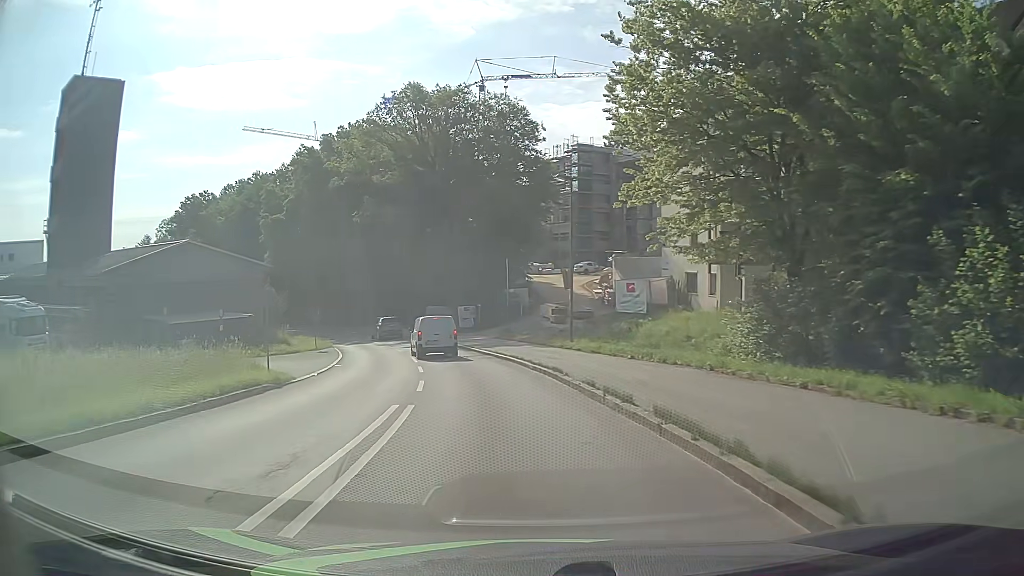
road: tertiary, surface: asphalt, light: Day
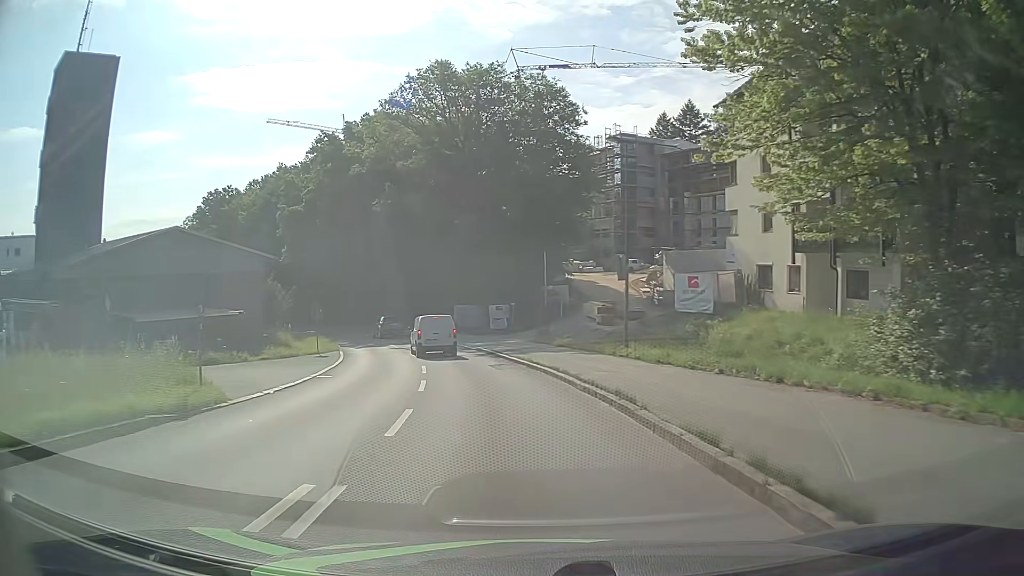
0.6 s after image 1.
(-0.2, +6.7) m; -3°
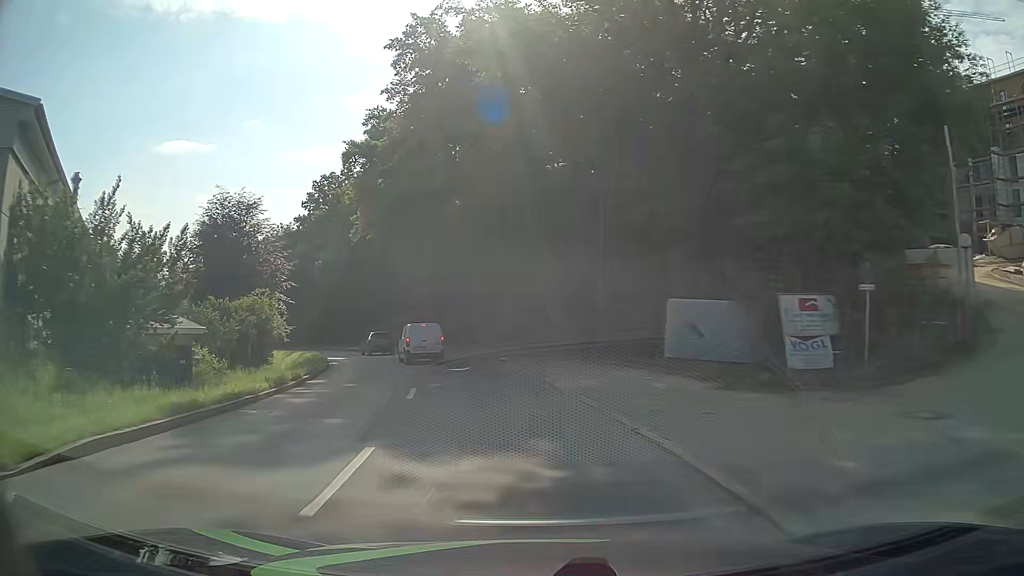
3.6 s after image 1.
(-4.7, +34.0) m; -16°
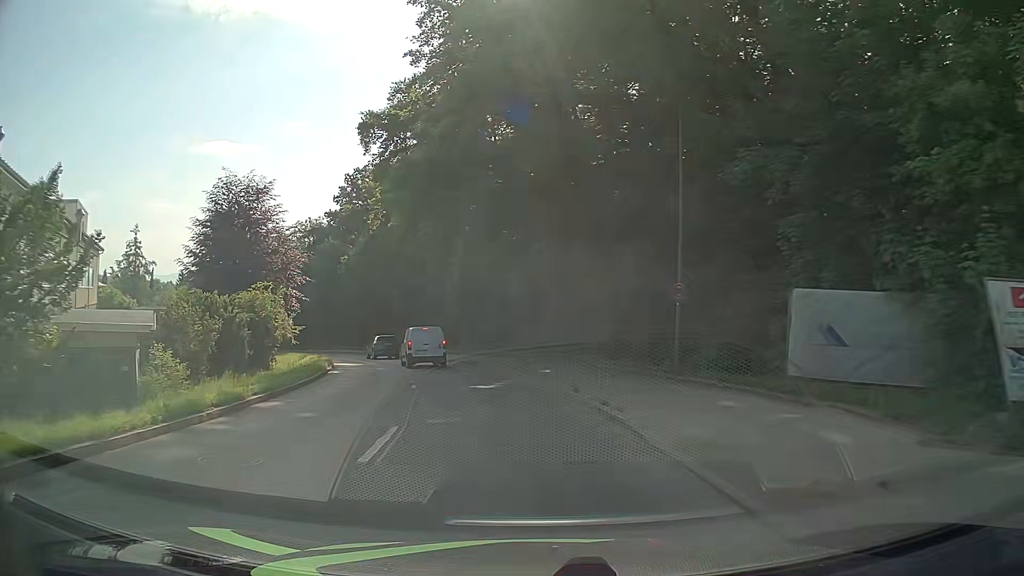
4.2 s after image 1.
(-0.2, +6.9) m; -4°
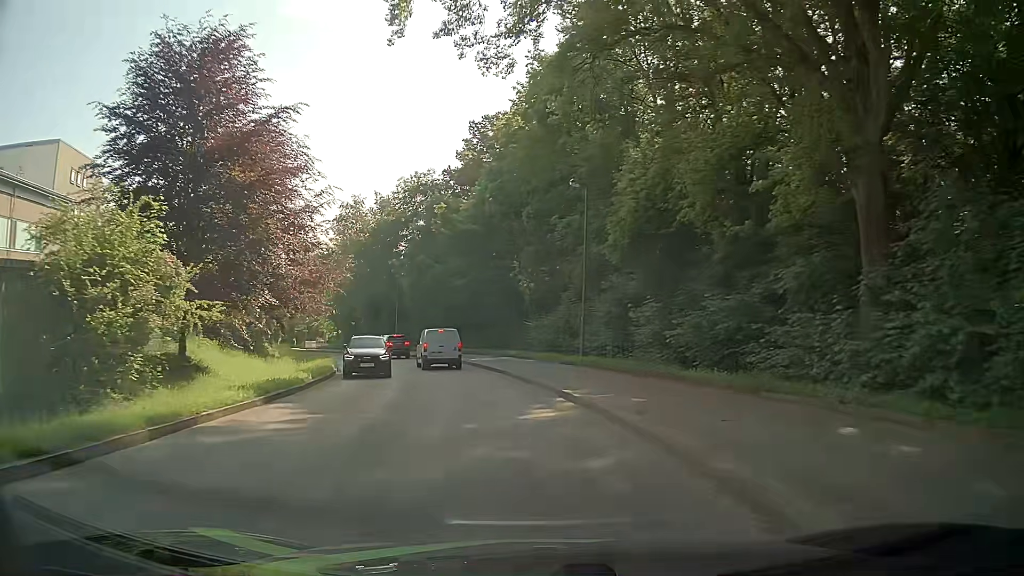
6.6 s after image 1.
(-3.1, +27.4) m; -13°
(0, +10) (-2, +20) (-4, +30) (-6, +39) (-10, +49) (-14, +58) (-20, +66) (-25, +75) (-31, +83) (-36, +91) m
